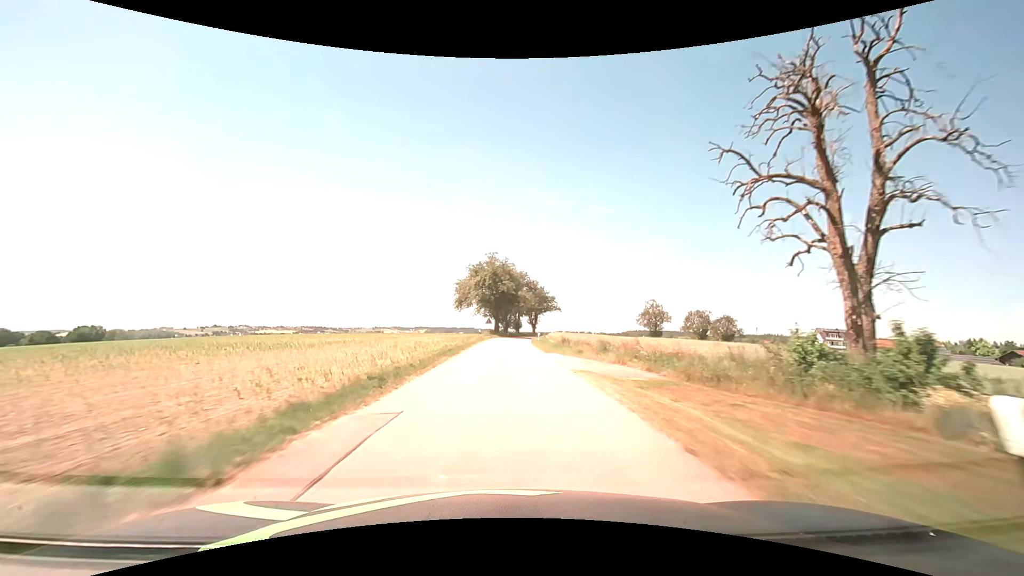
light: Day
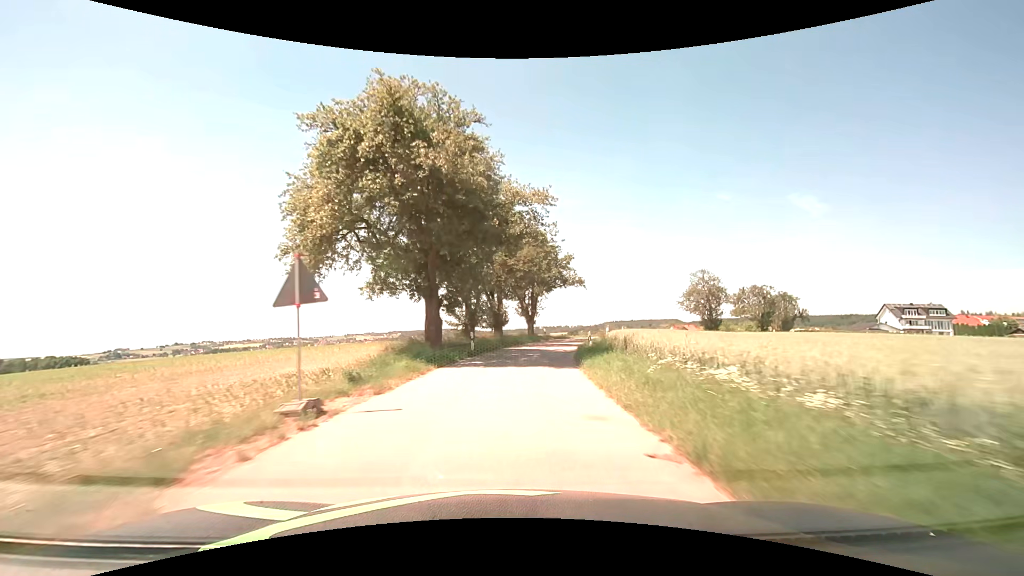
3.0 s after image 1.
(+0.9, +49.7) m; +3°
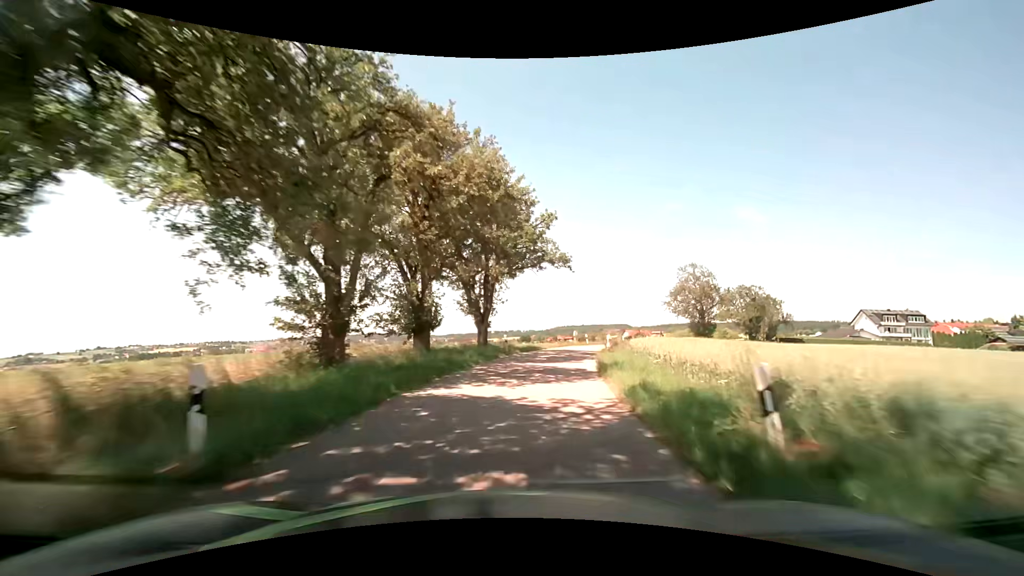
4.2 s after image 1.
(+0.7, +18.2) m; +5°
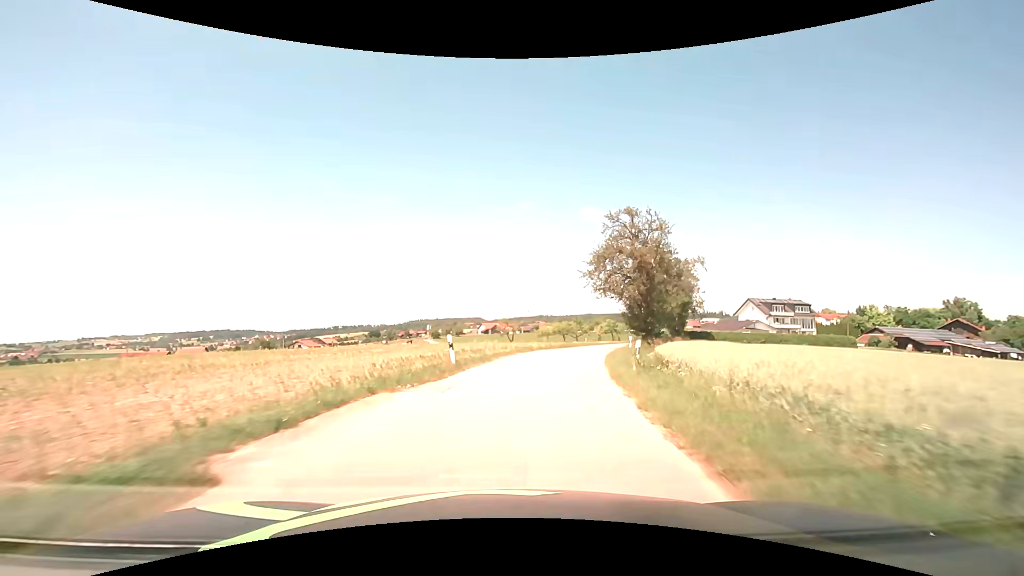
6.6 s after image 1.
(+4.7, +34.4) m; +16°
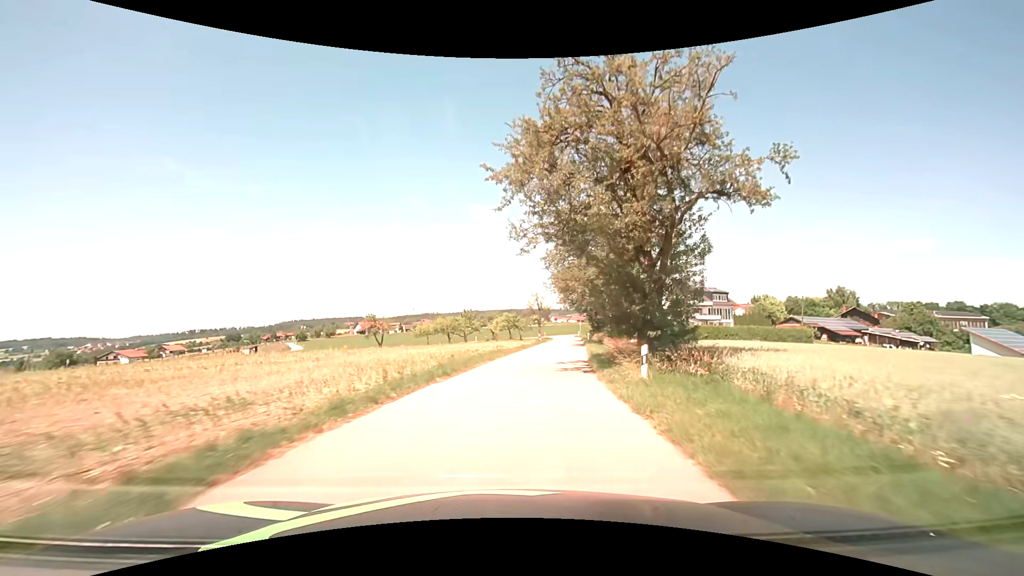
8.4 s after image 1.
(+2.9, +25.8) m; +13°
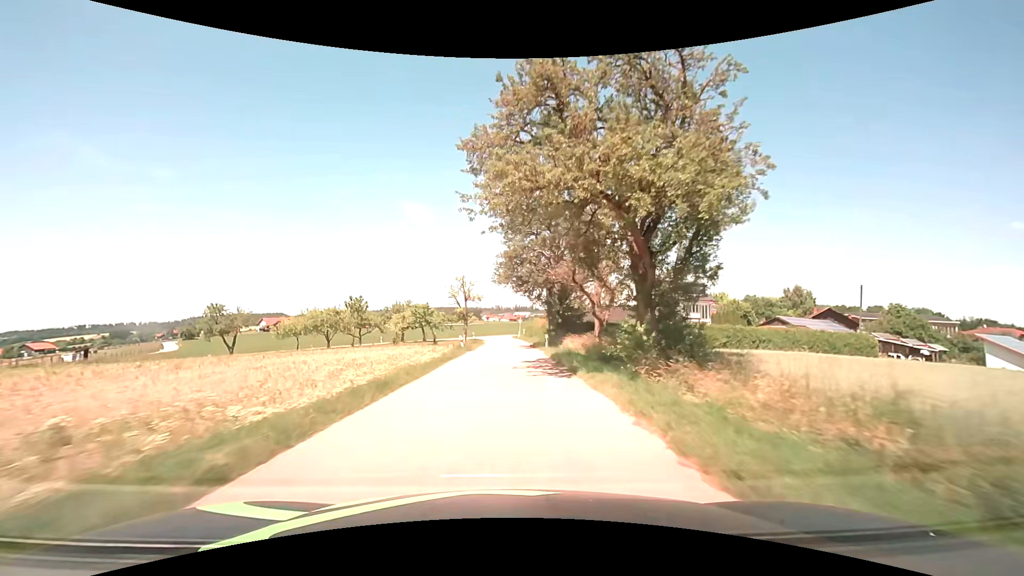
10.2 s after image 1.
(+2.2, +26.4) m; +8°
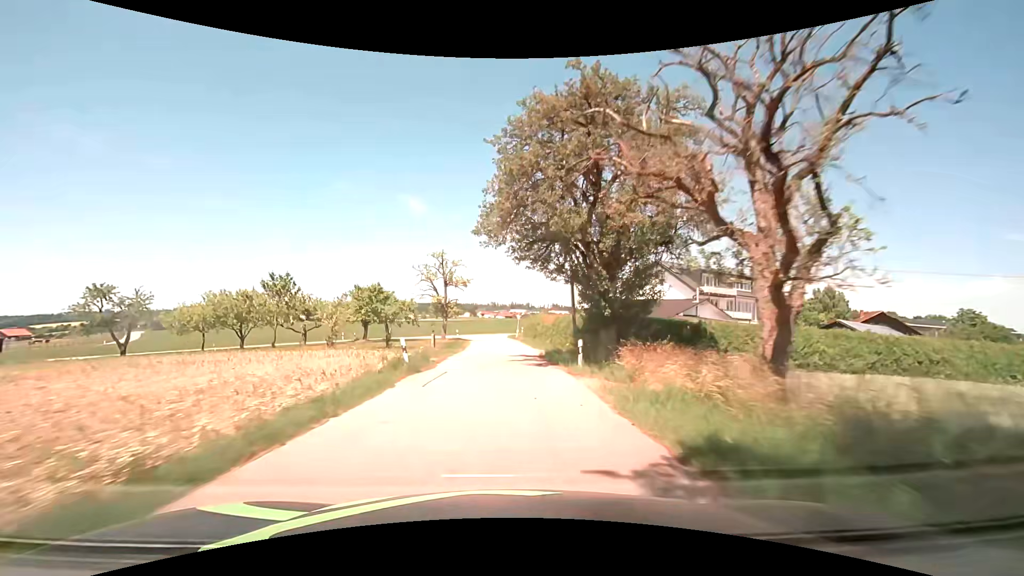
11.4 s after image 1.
(0.0, +17.3) m; 0°
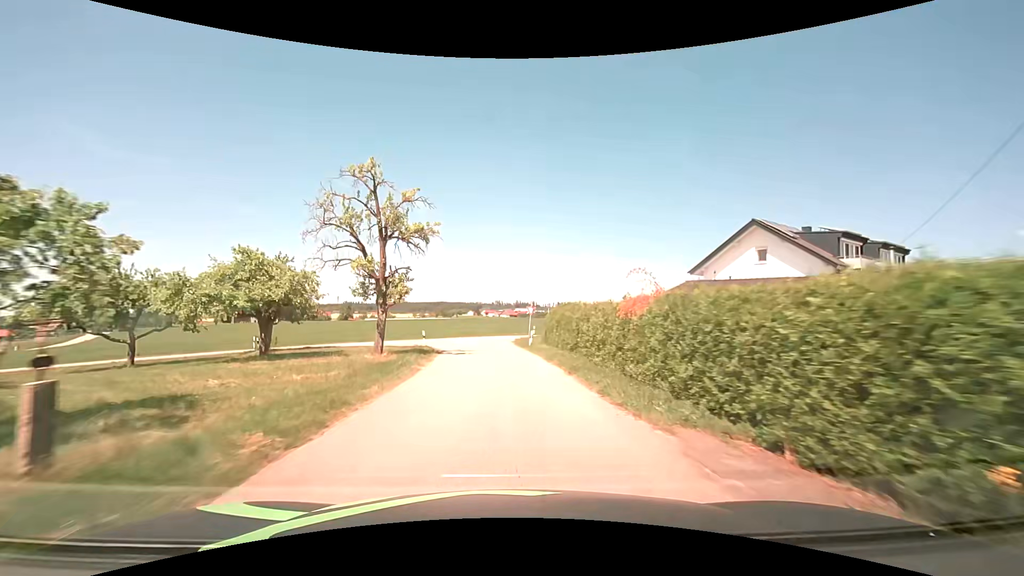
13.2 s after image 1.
(0.0, +24.5) m; 0°
(0, +10) (-1, +20) (-1, +30) (-2, +40) (0, +50) (+6, +58) (+12, +65) (+18, +73) (+24, +82) (+29, +90) m
